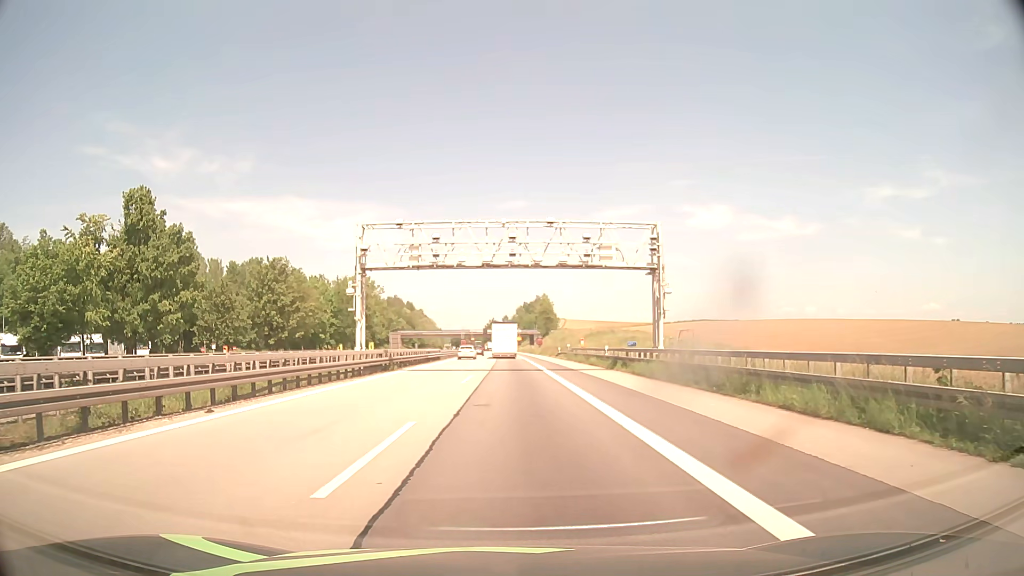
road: motorway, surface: asphalt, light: Day
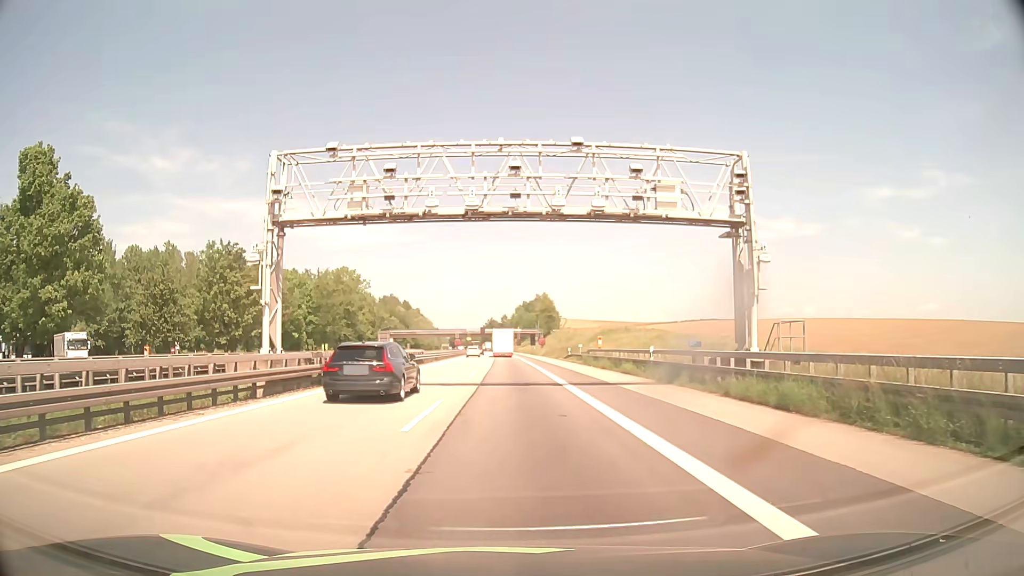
(0.0, +13.4) m; 0°
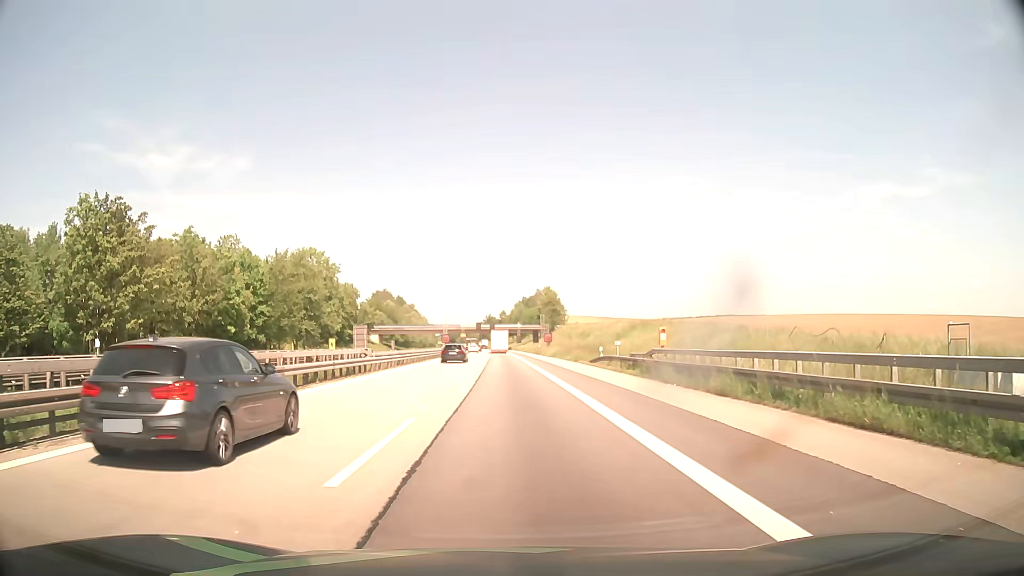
(0.0, +22.4) m; 0°
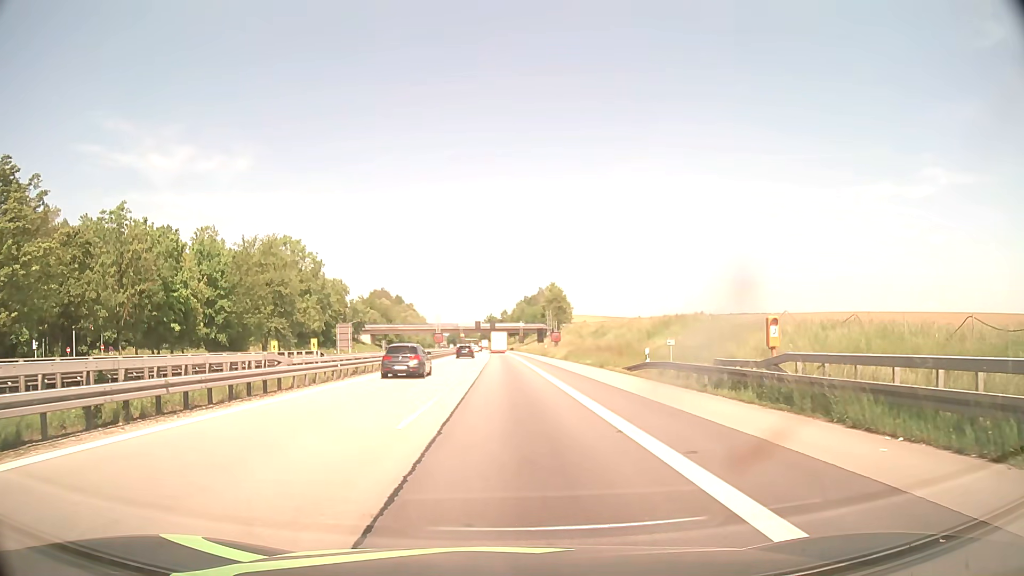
(0.0, +13.5) m; 0°
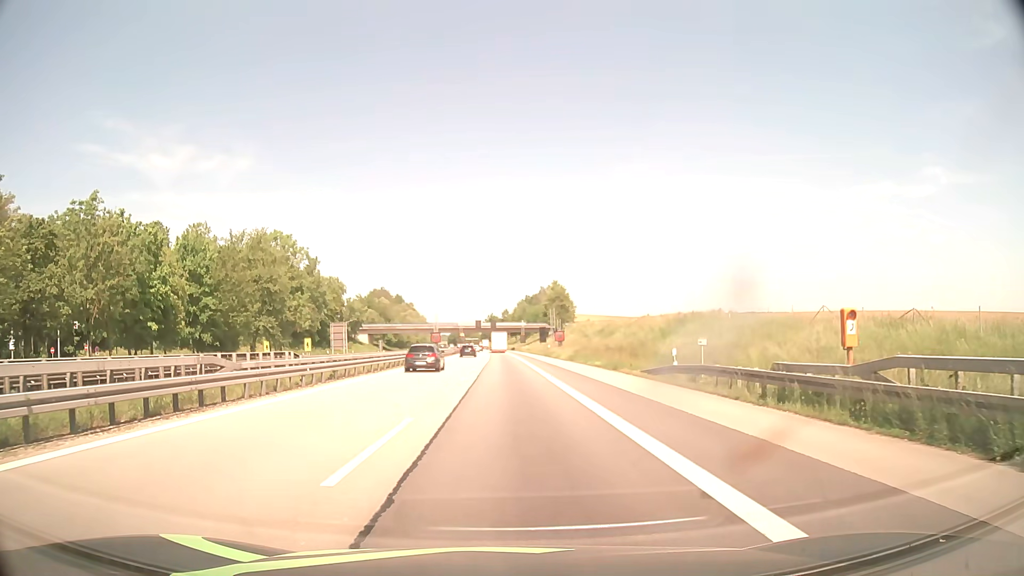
(0.0, +4.5) m; 0°
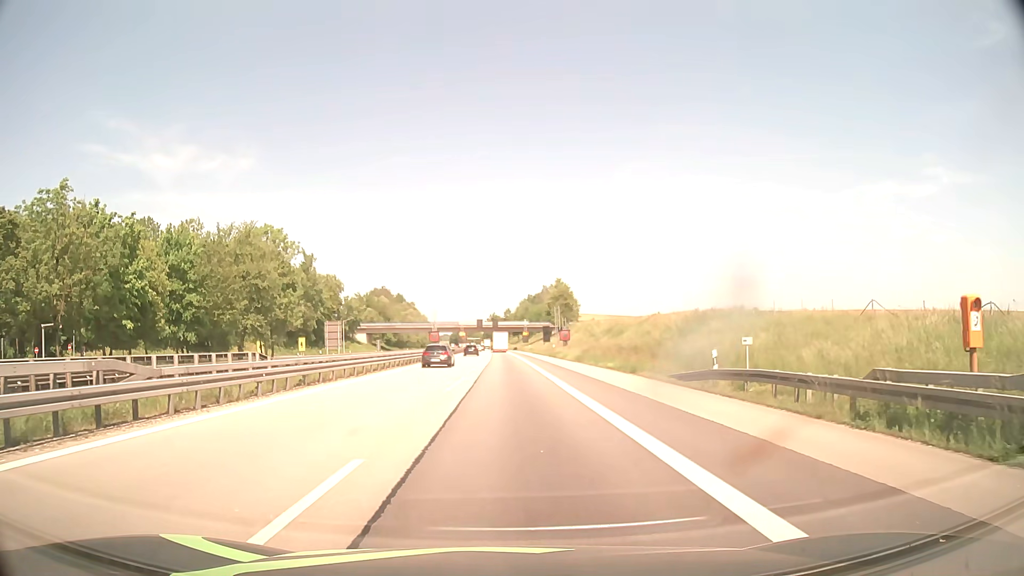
(0.0, +4.5) m; 0°
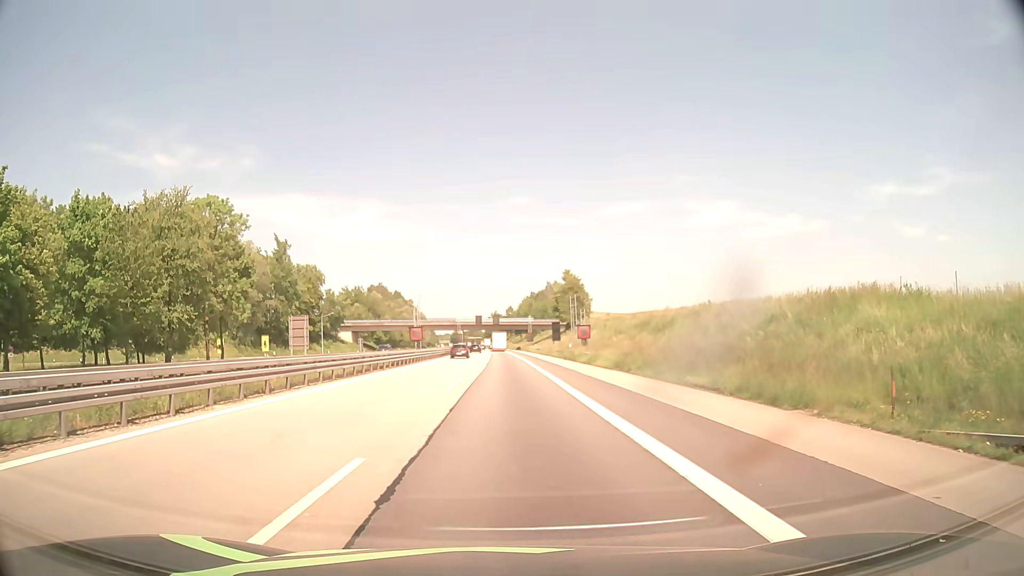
(0.0, +18.1) m; 0°
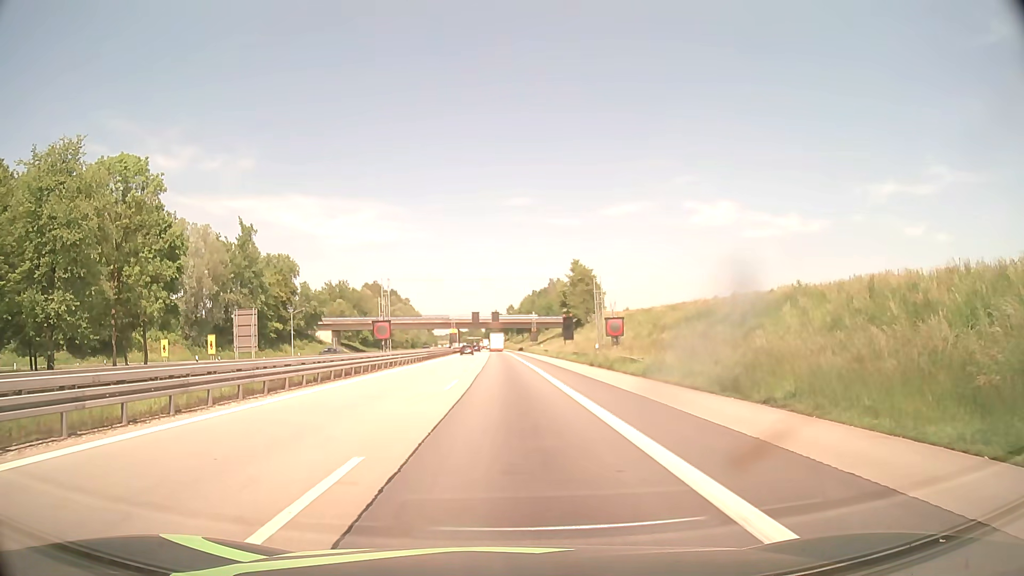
(0.0, +17.9) m; 0°
